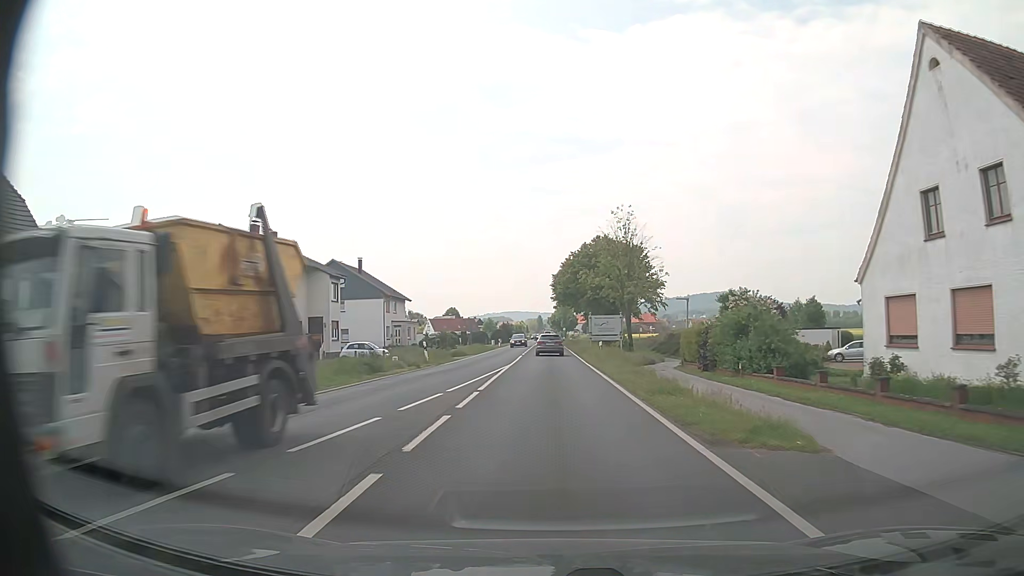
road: primary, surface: asphalt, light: Day
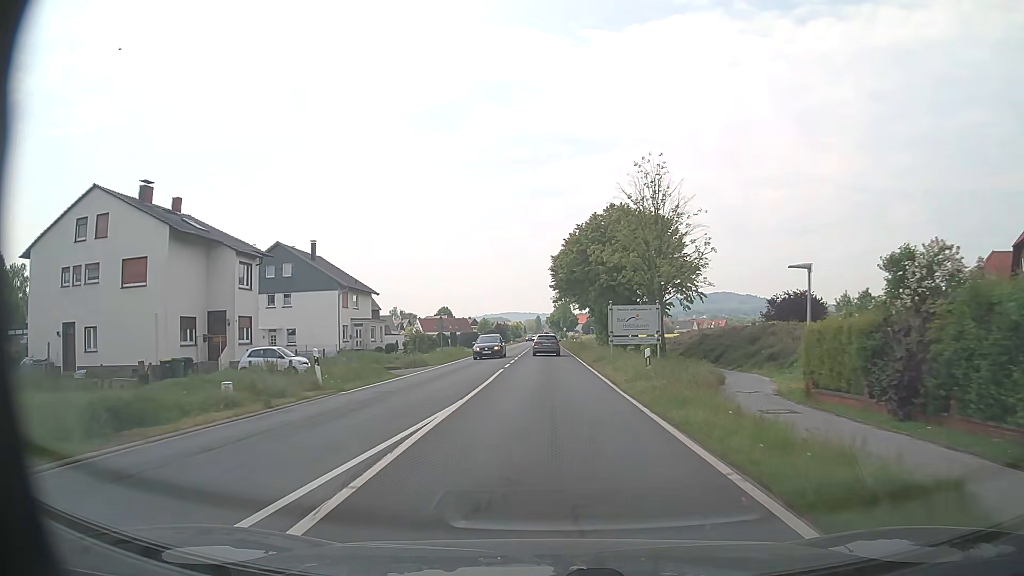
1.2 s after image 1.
(+0.1, +16.5) m; 0°
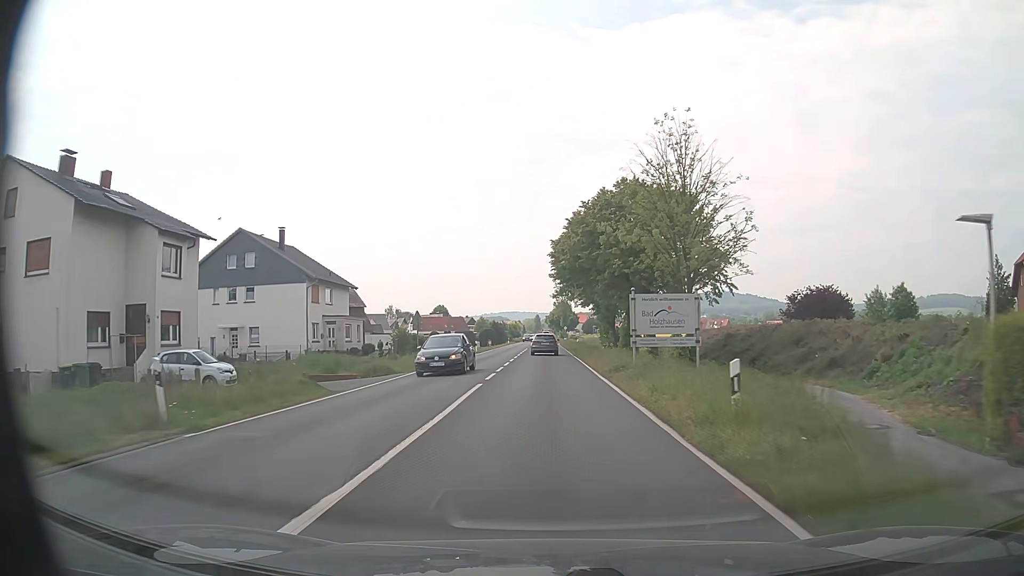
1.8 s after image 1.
(0.0, +8.3) m; 0°
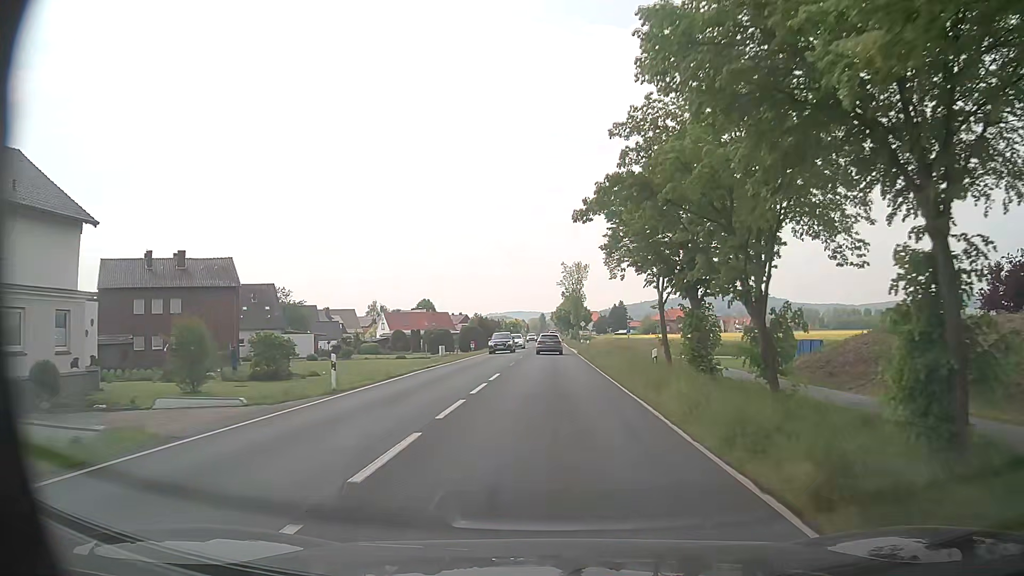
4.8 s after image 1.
(-0.1, +41.3) m; -1°
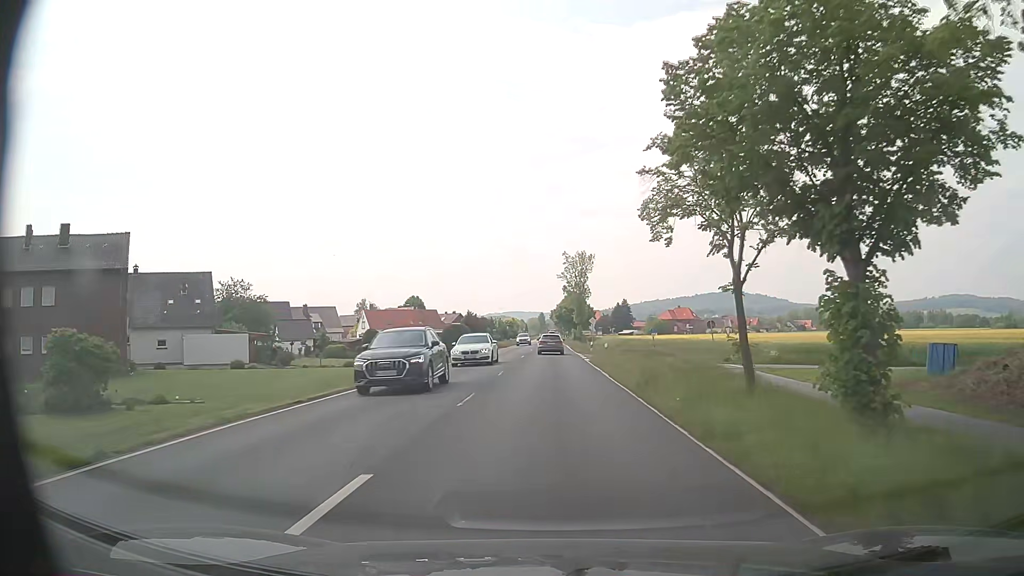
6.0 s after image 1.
(+0.1, +16.5) m; 0°
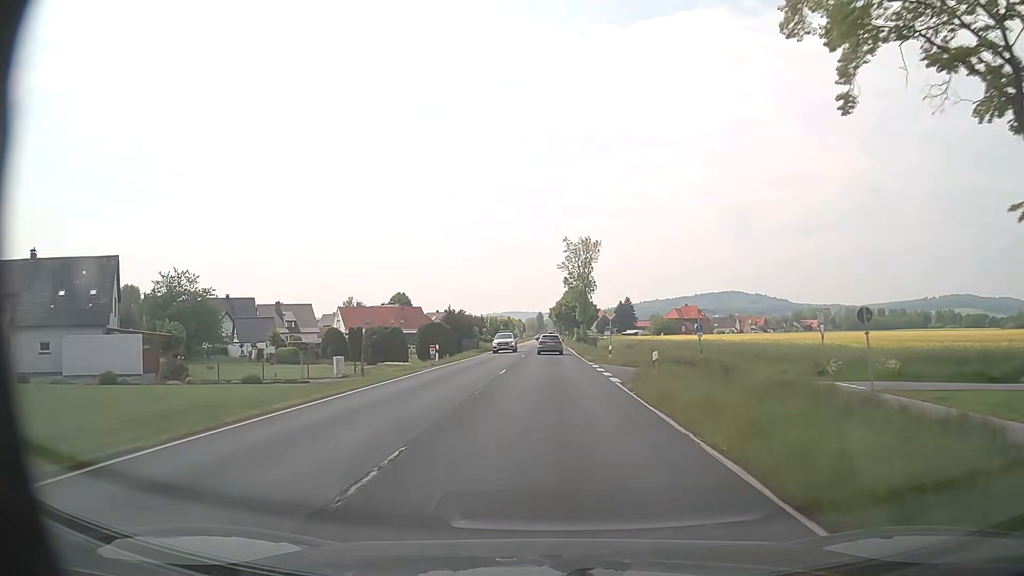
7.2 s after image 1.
(+0.2, +16.5) m; +1°
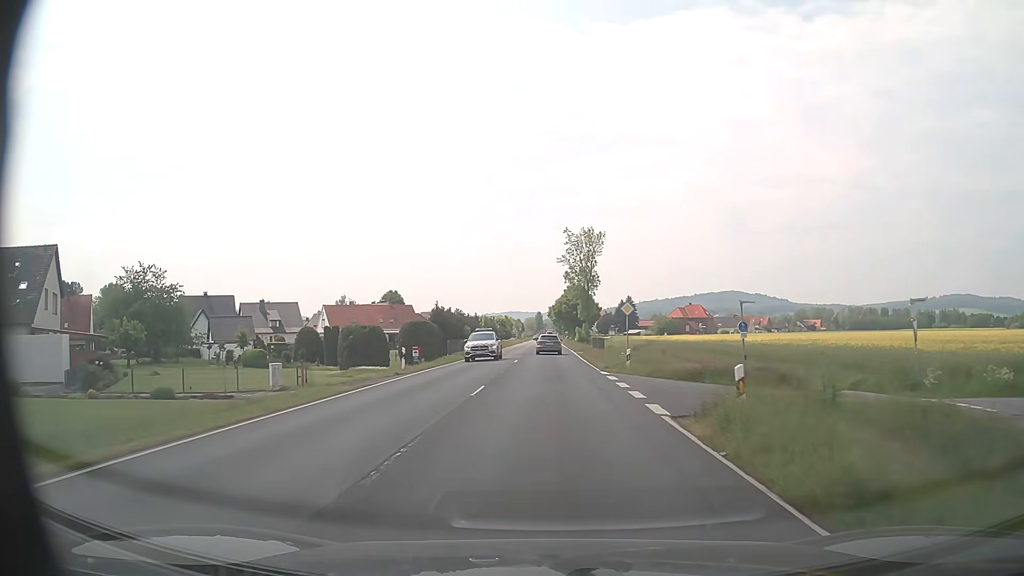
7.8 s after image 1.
(0.0, +8.3) m; 0°
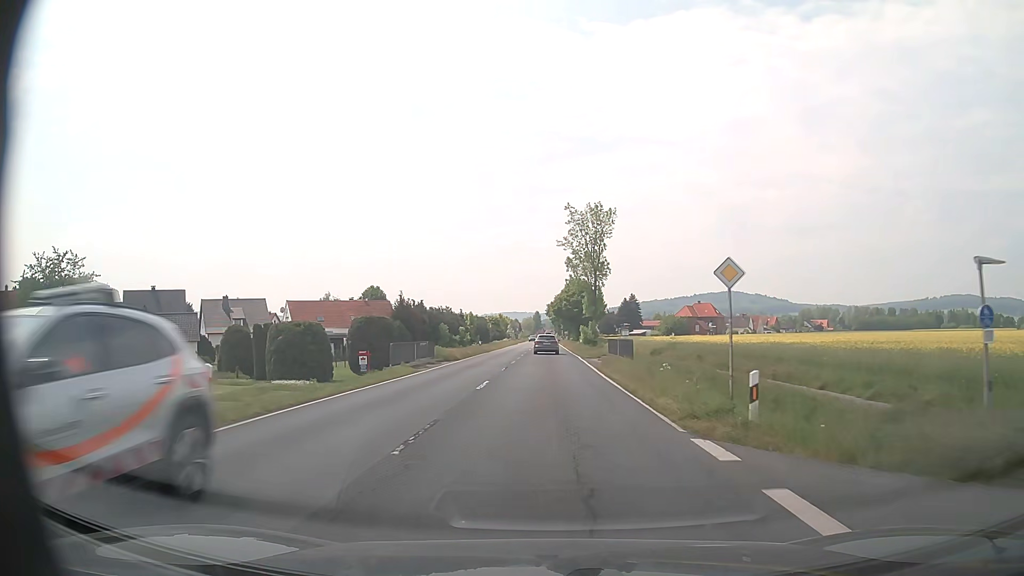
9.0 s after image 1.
(0.0, +16.5) m; 0°
(0, +10) (0, +20) (0, +30) (0, +40) (0, +50) (0, +60) (0, +70) (0, +80) (0, +90) (0, +100) m
